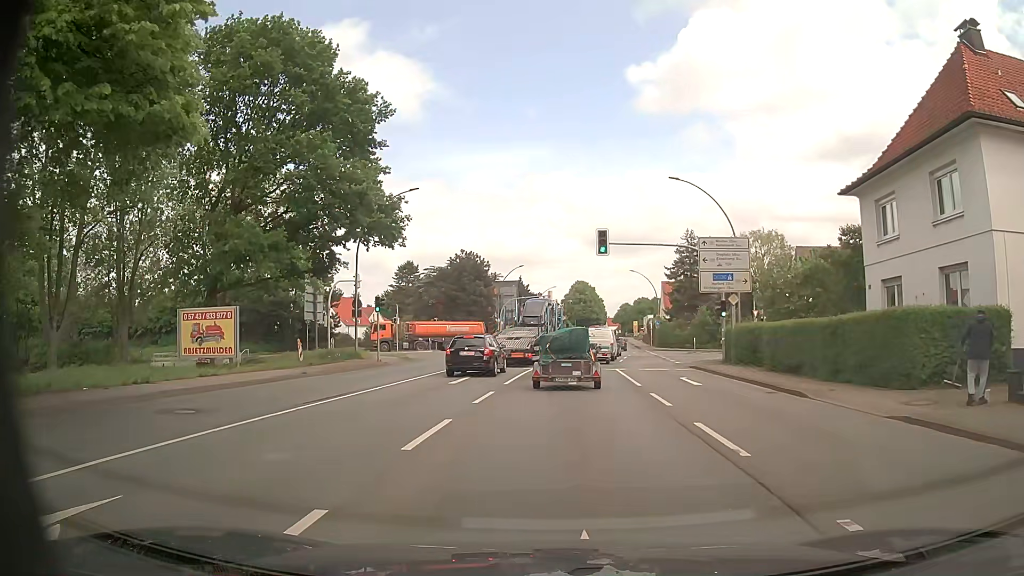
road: primary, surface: asphalt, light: Day
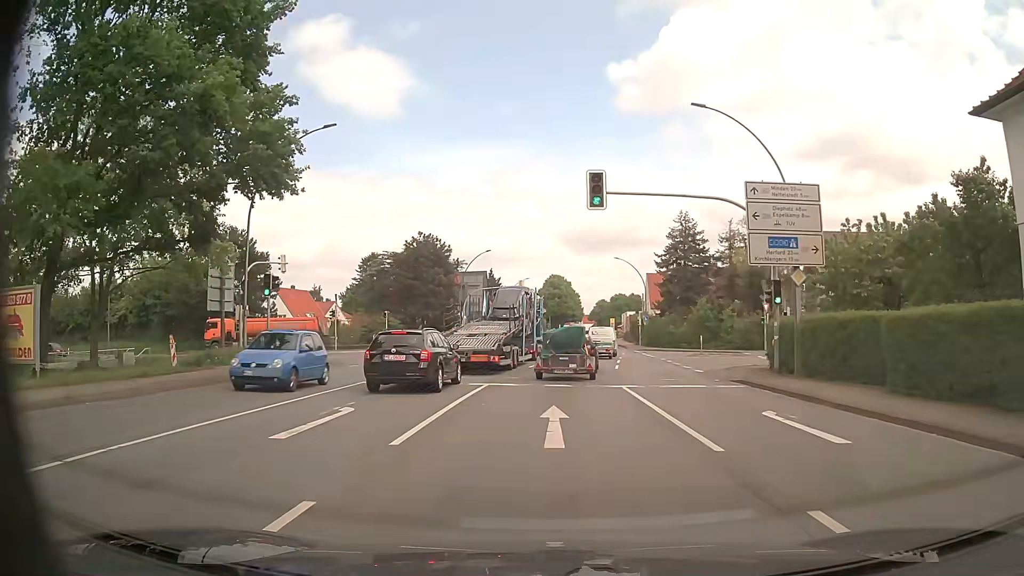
(+0.2, +12.0) m; +2°
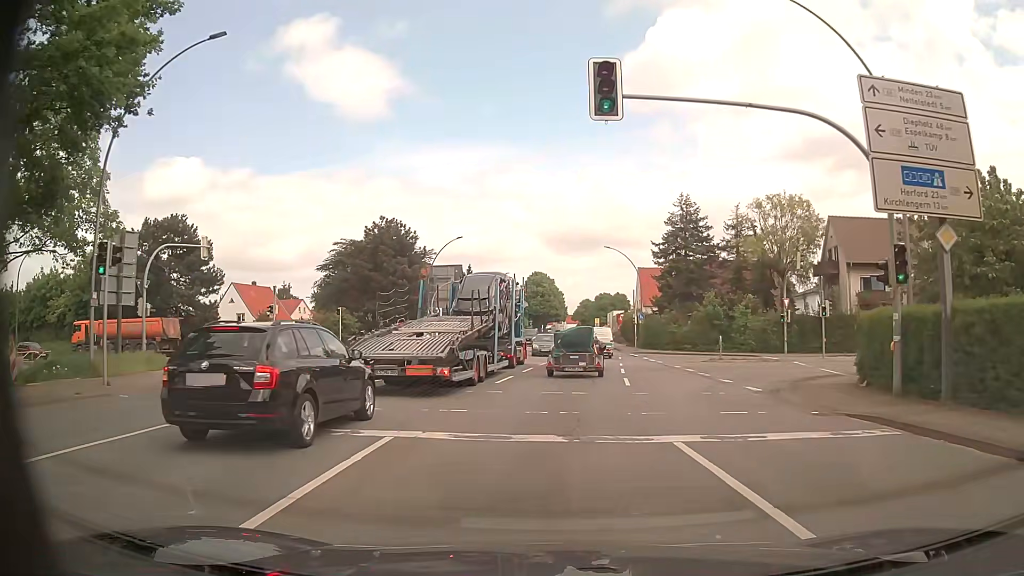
(+0.1, +9.7) m; +2°
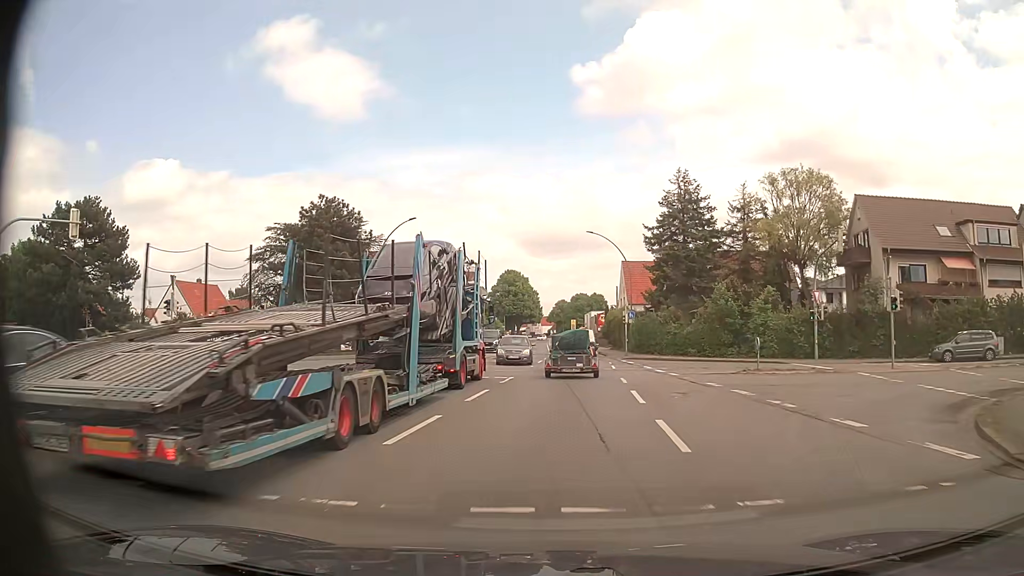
(+0.2, +10.8) m; +2°
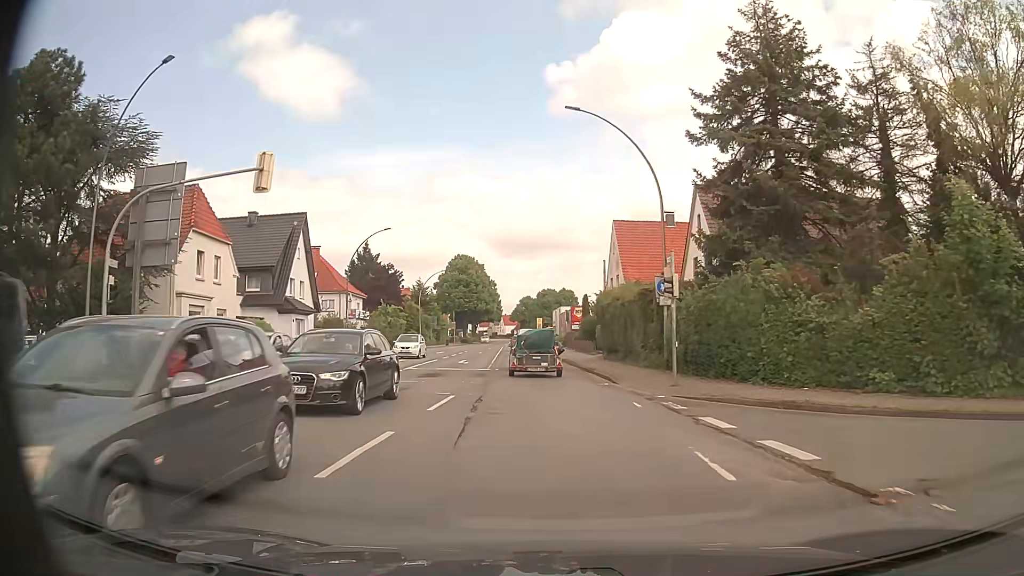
(+1.3, +30.4) m; +3°
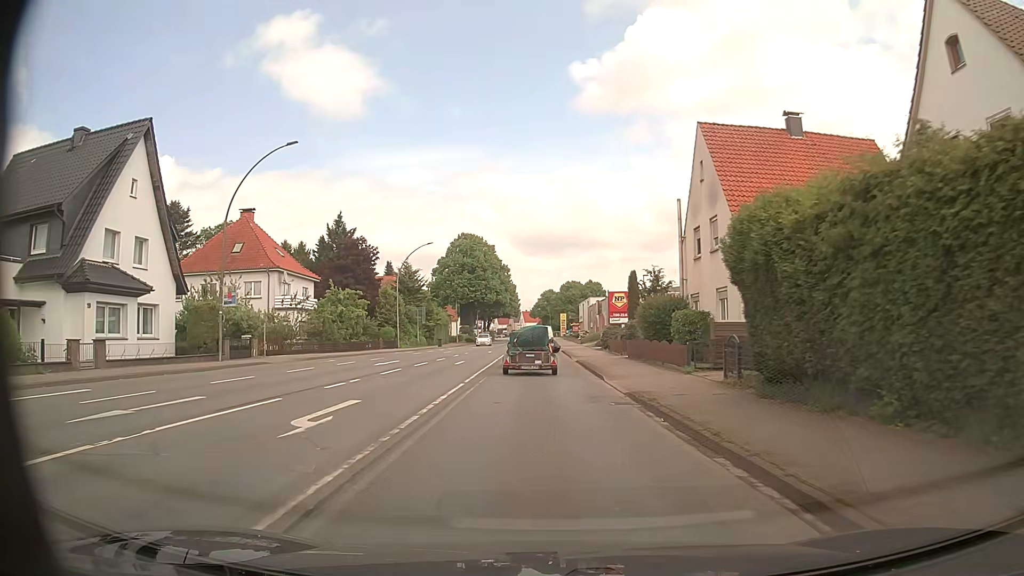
(-0.5, +25.5) m; -2°
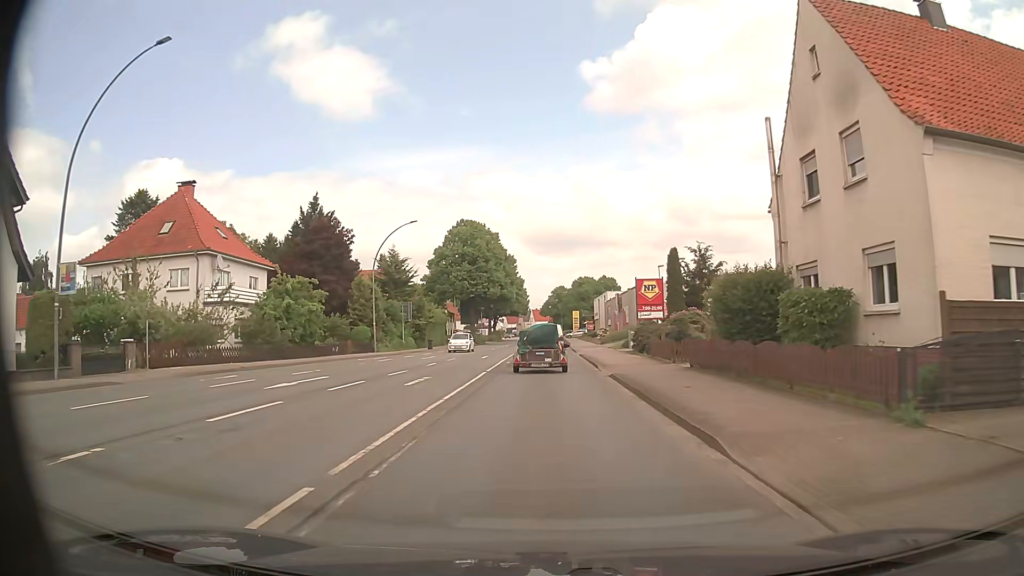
(-0.1, +12.8) m; -1°
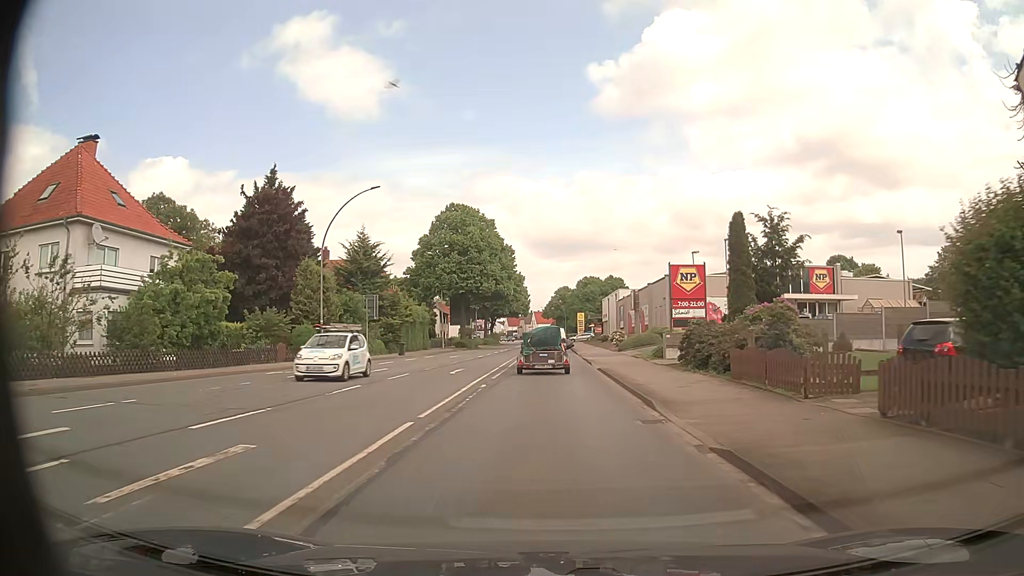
(-0.1, +13.0) m; -1°
(0, +10) (0, +20) (0, +30) (0, +40) (0, +50) (0, +60) (+1, +70) (+1, +80) (+1, +90) (+1, +100) m
